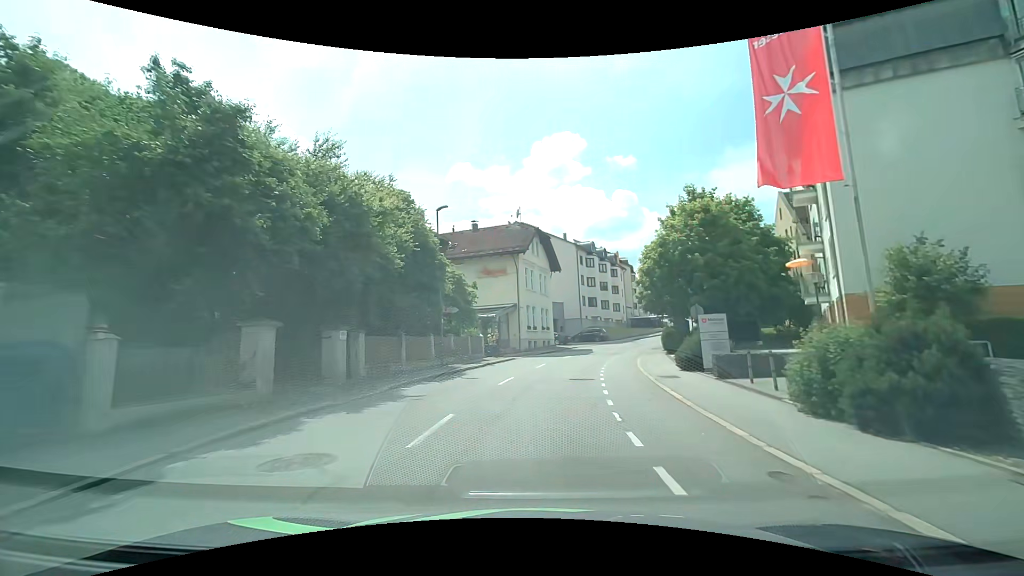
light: Day
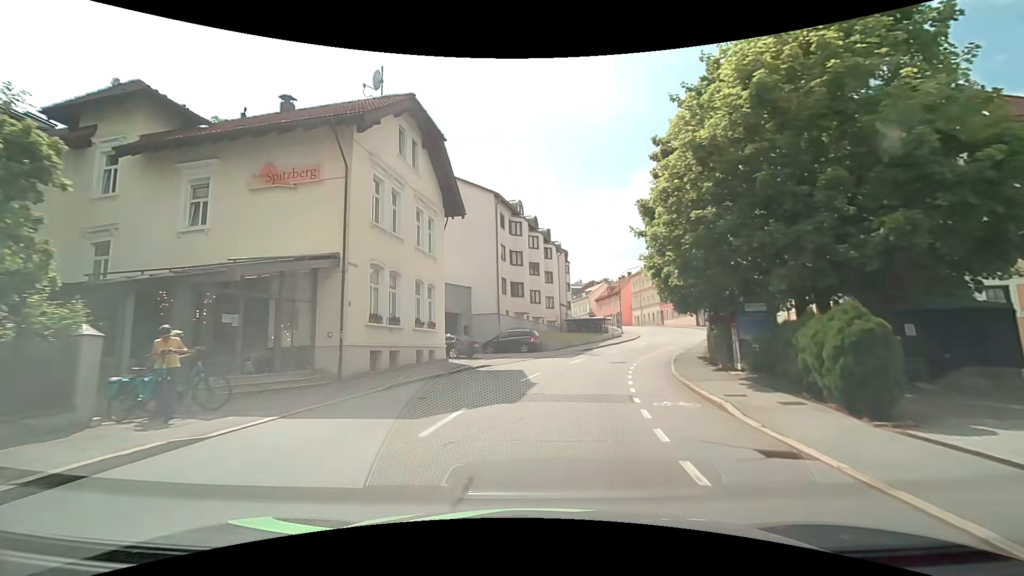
(+2.0, +25.8) m; +10°
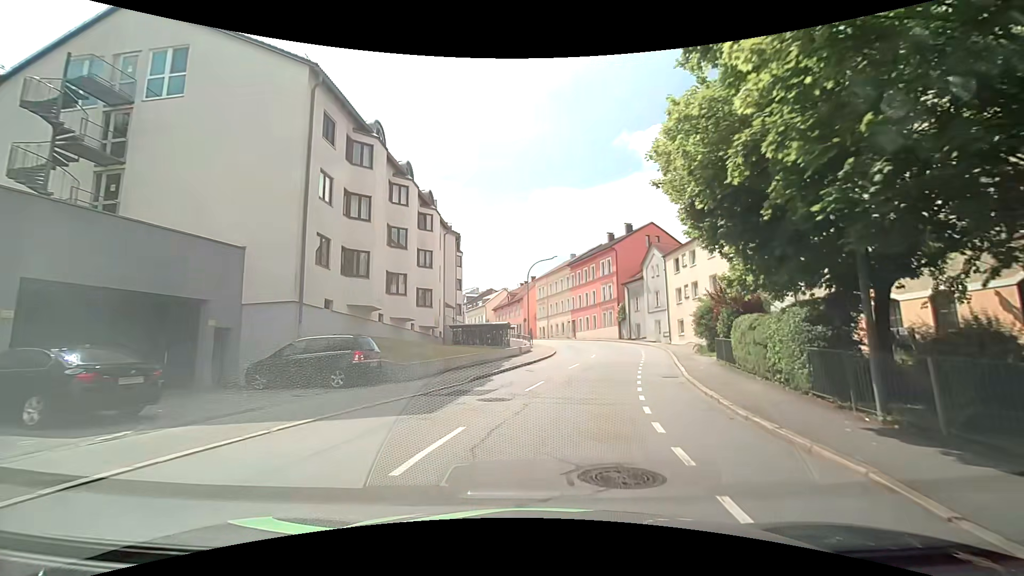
(+1.7, +19.4) m; +12°
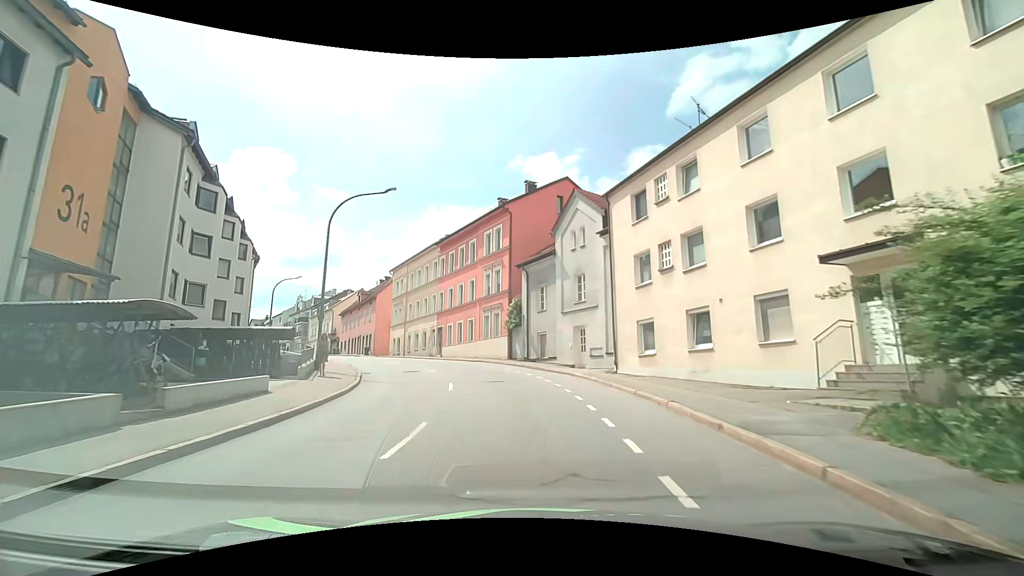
(+3.6, +25.5) m; +14°
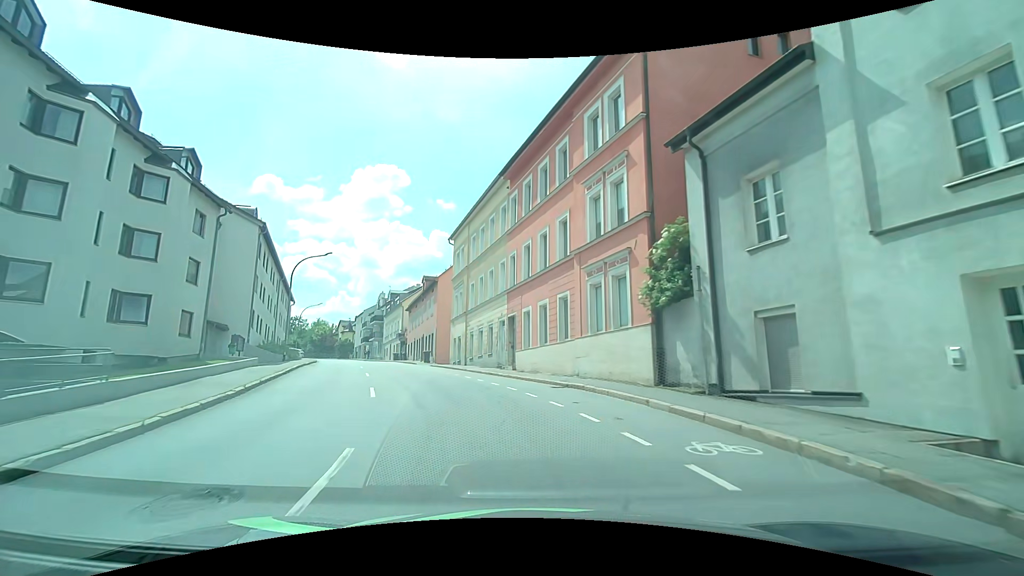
(-2.1, +21.0) m; -14°
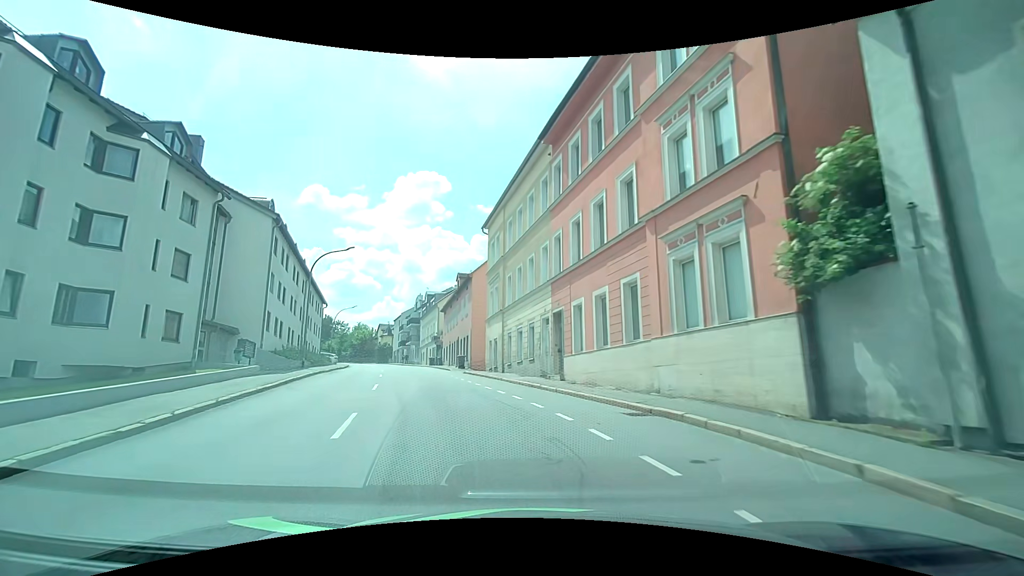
(-0.2, +5.3) m; -4°
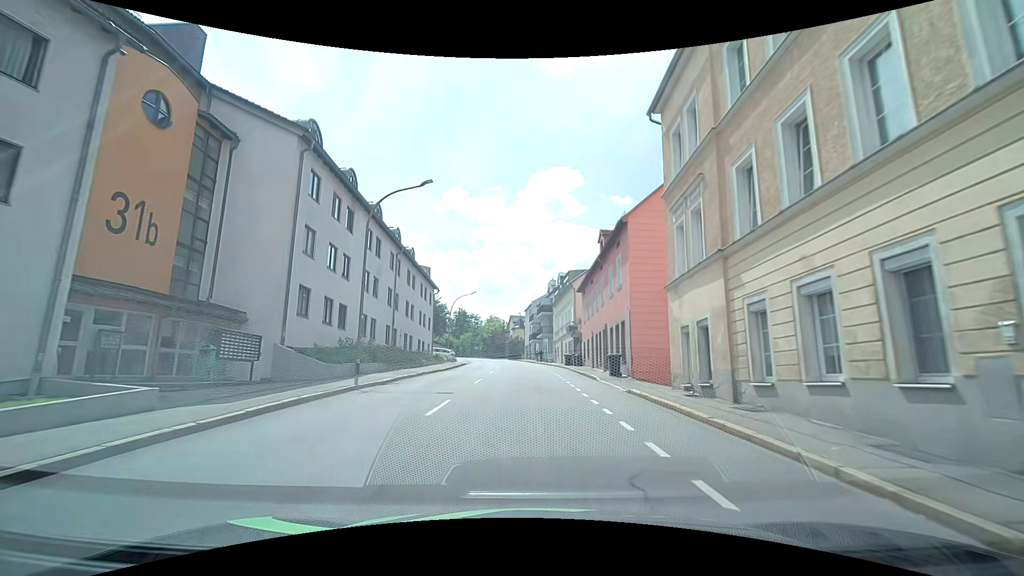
(-2.5, +16.2) m; -16°
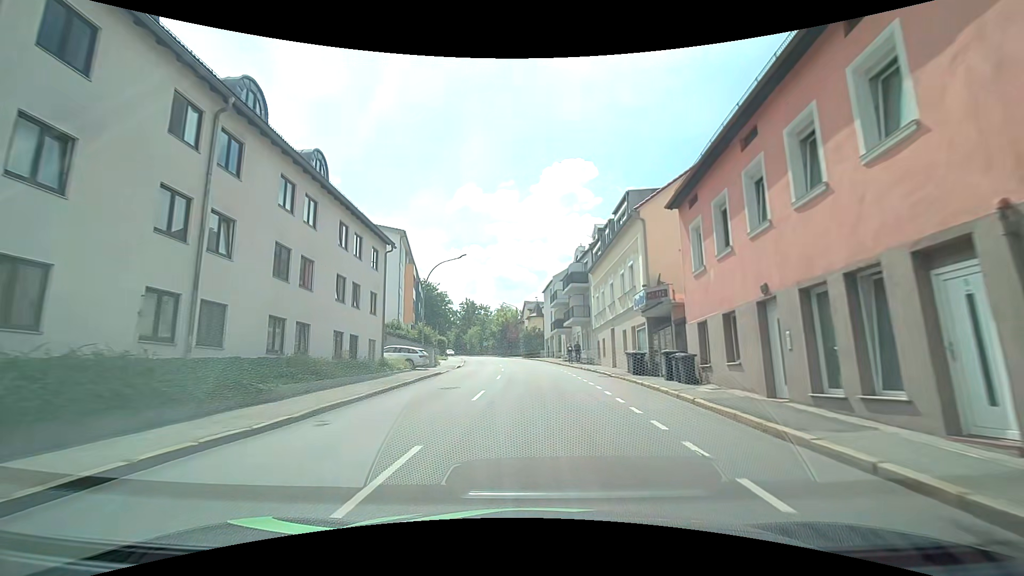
(-0.8, +24.3) m; -3°
(0, +10) (0, +20) (0, +30) (-1, +40) (-2, +50) (-3, +60) (-5, +70) (-7, +80) (-9, +89) (-11, +99) m
